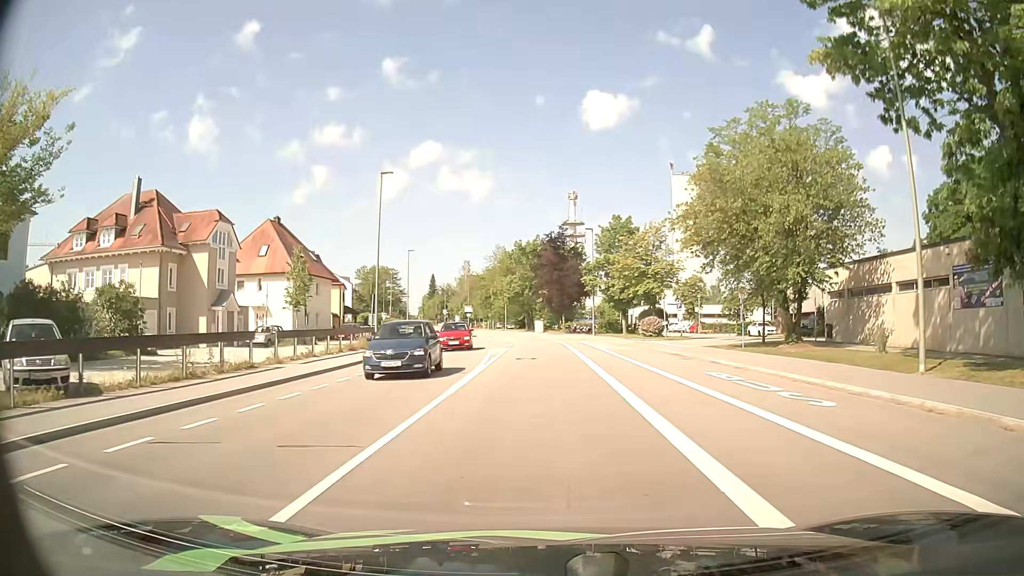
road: tertiary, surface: asphalt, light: Day
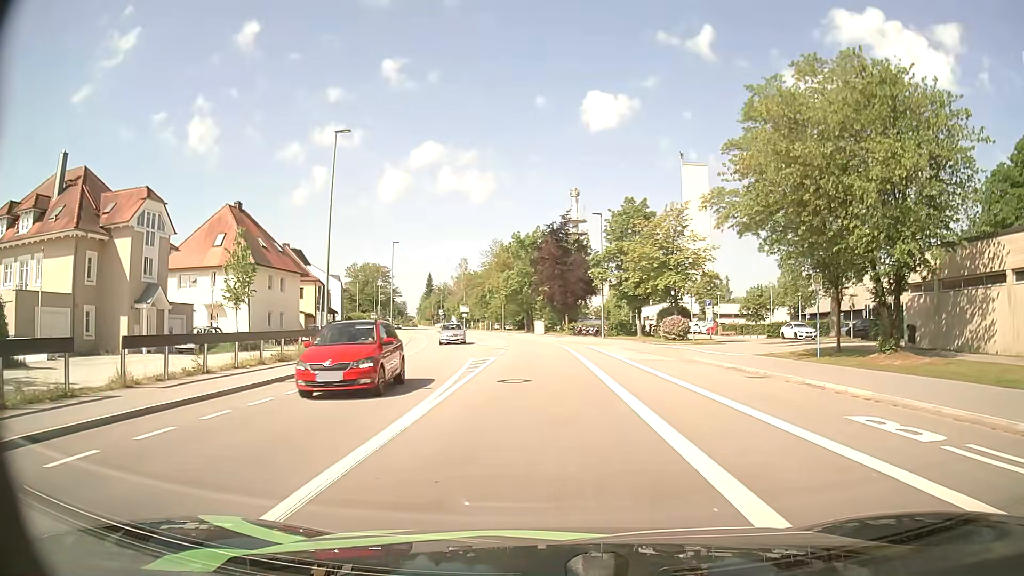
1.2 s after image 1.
(0.0, +9.3) m; 0°
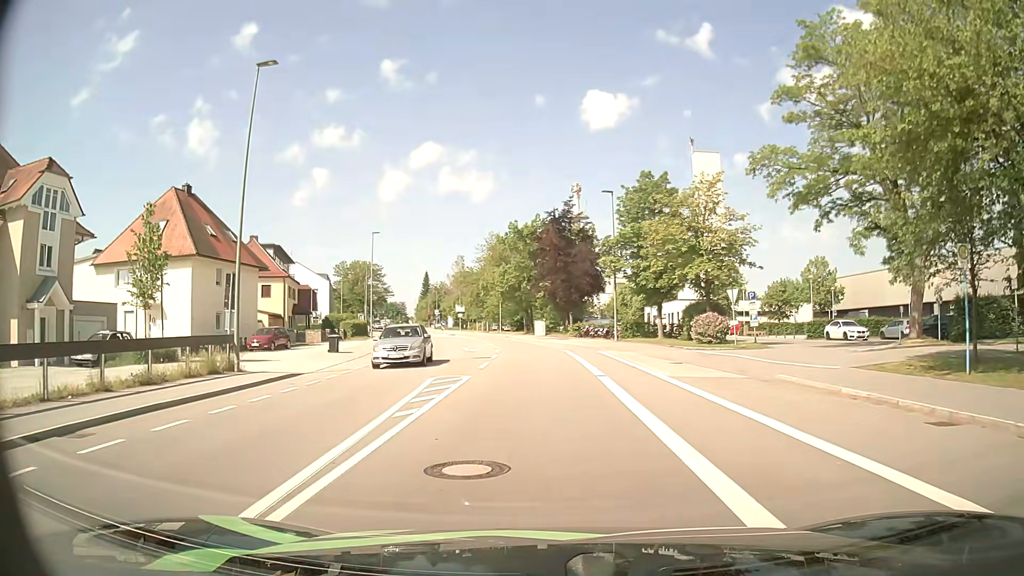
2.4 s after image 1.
(0.0, +9.2) m; 0°
(0, +10) (0, +20) (0, +30) (-1, +40) (-2, +50) (-4, +60) (-6, +70) (-8, +79) (-11, +89) (-13, +99) m
